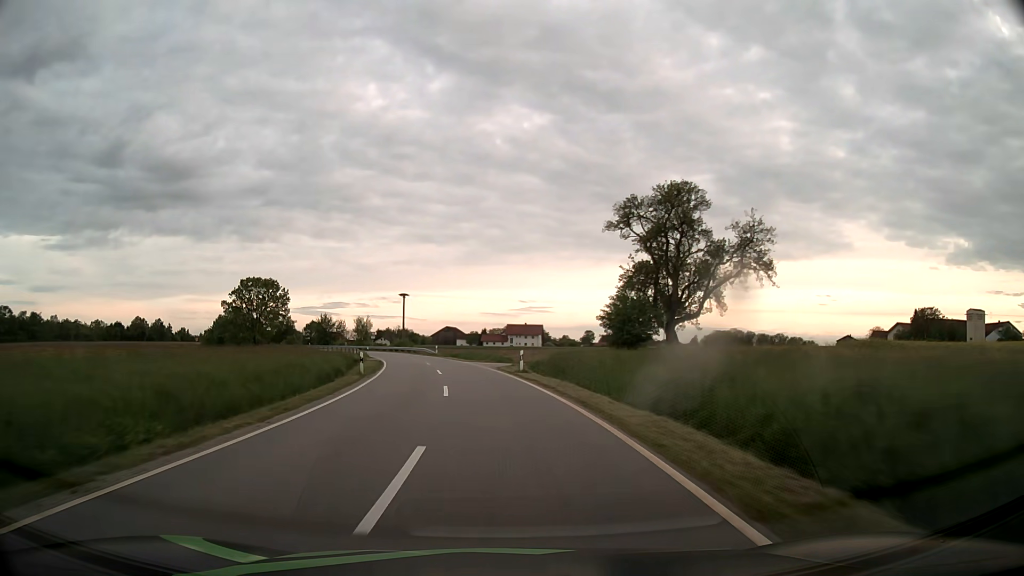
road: tertiary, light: Day
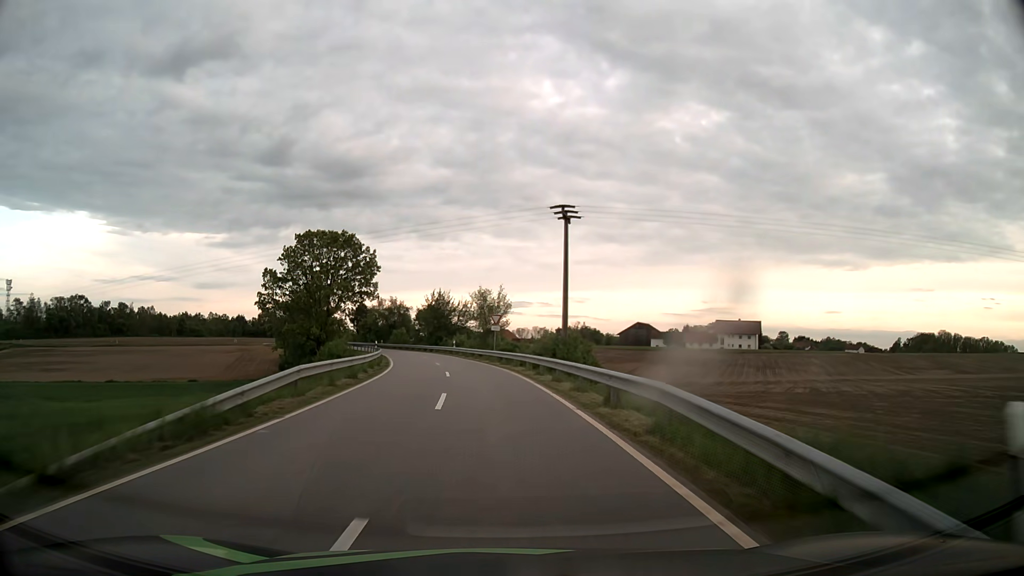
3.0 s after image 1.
(-8.3, +63.9) m; -16°
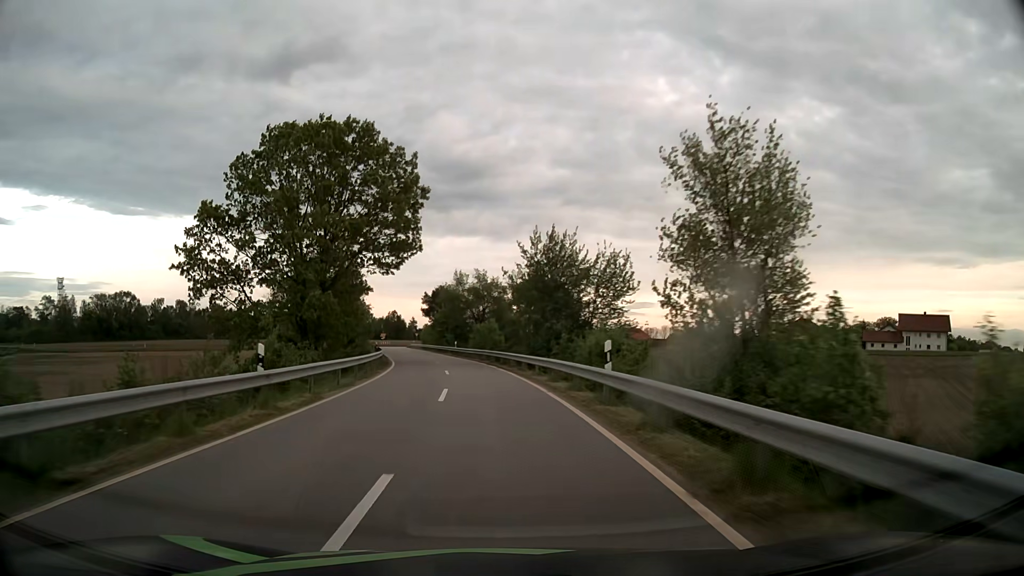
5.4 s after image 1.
(-4.0, +46.9) m; -10°
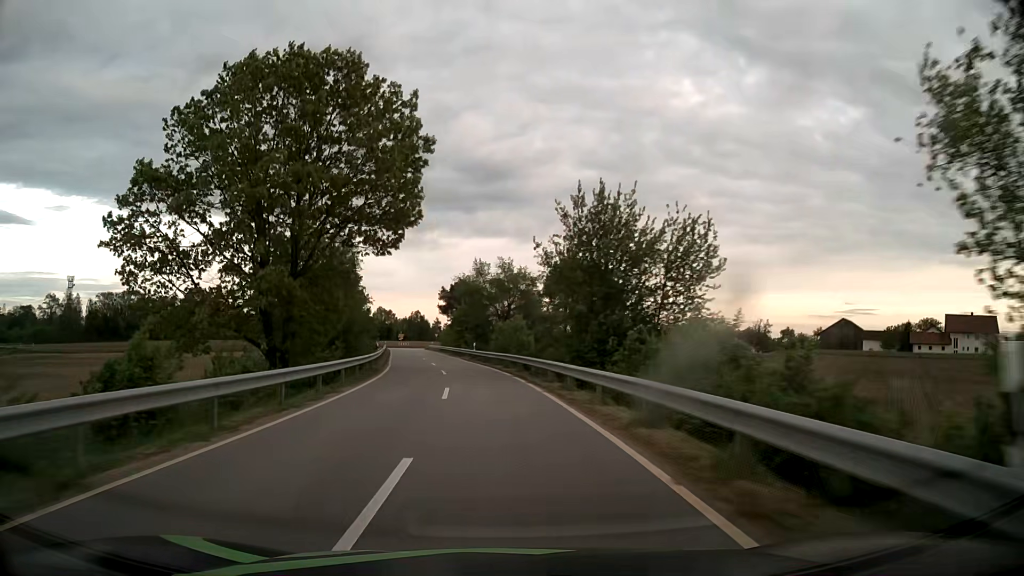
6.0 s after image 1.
(-0.2, +11.2) m; -2°
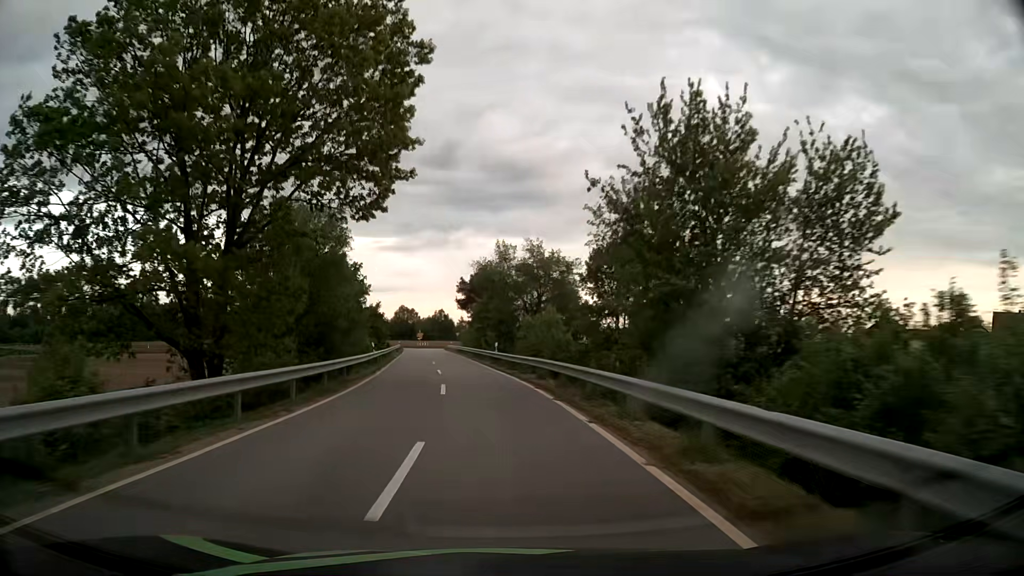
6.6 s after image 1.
(-0.2, +10.9) m; -2°
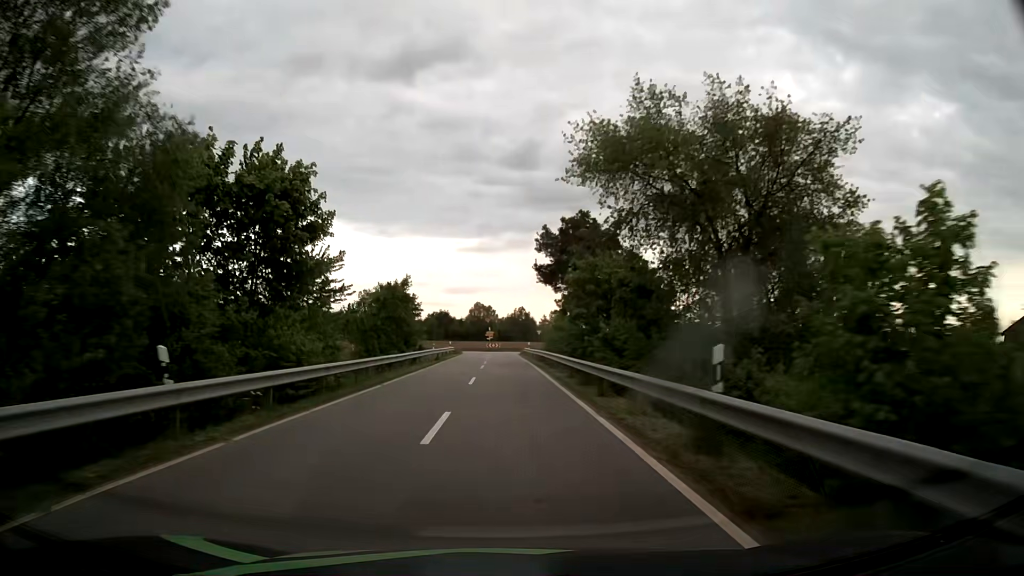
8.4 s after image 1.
(-2.0, +31.3) m; -8°
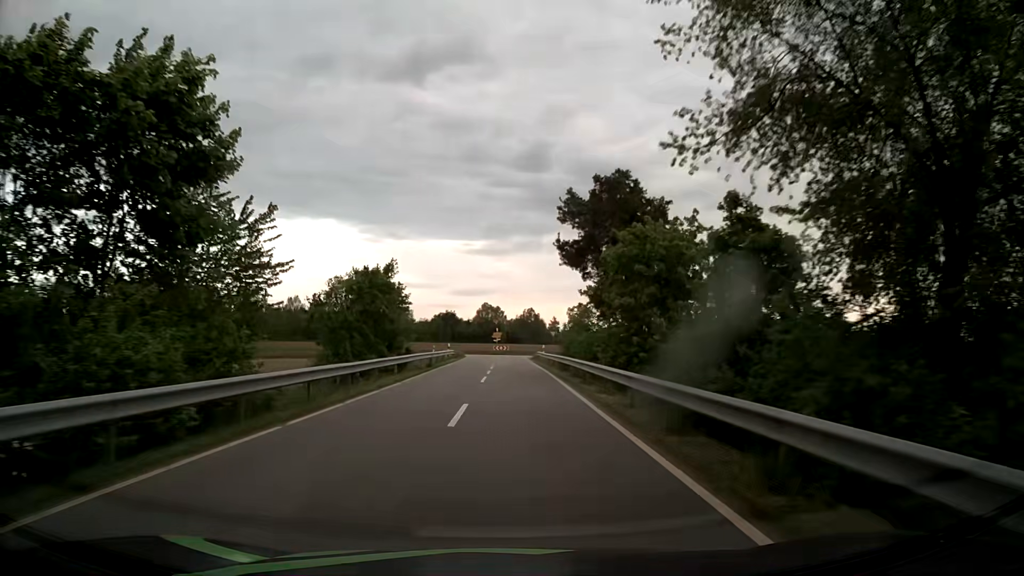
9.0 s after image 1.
(0.0, +10.0) m; 0°
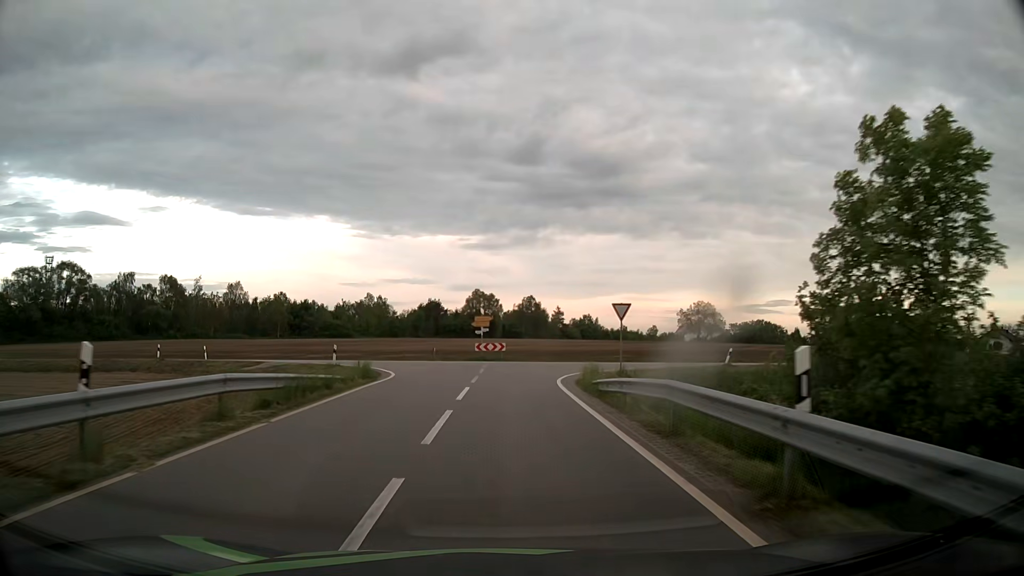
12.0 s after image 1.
(+0.2, +44.0) m; 0°
(0, +10) (0, +20) (+2, +30) (+8, +37) (+17, +41) (+27, +43) (+37, +44) (+47, +46) (+57, +49) (+66, +52) m
